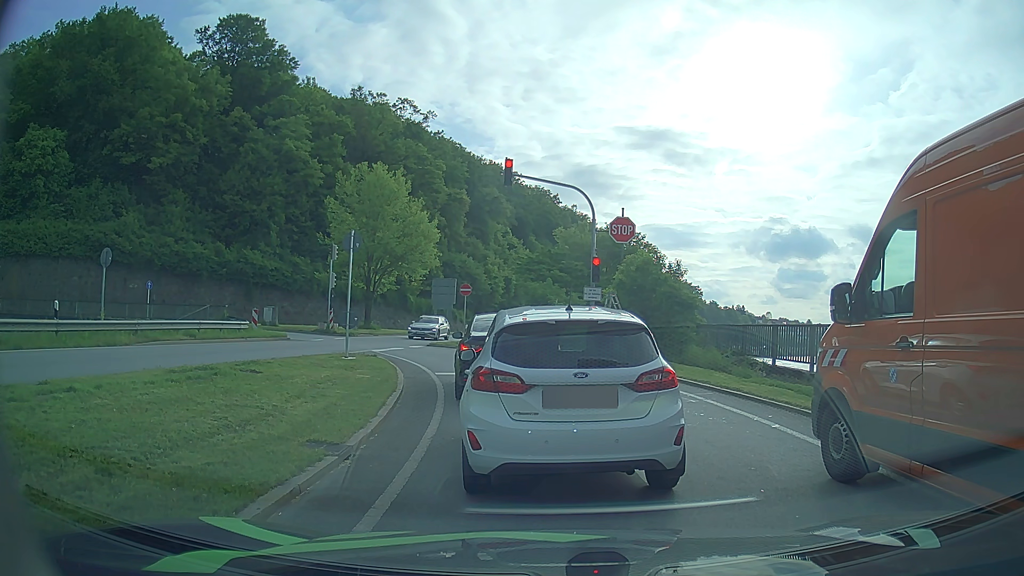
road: primary_link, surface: asphalt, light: Day
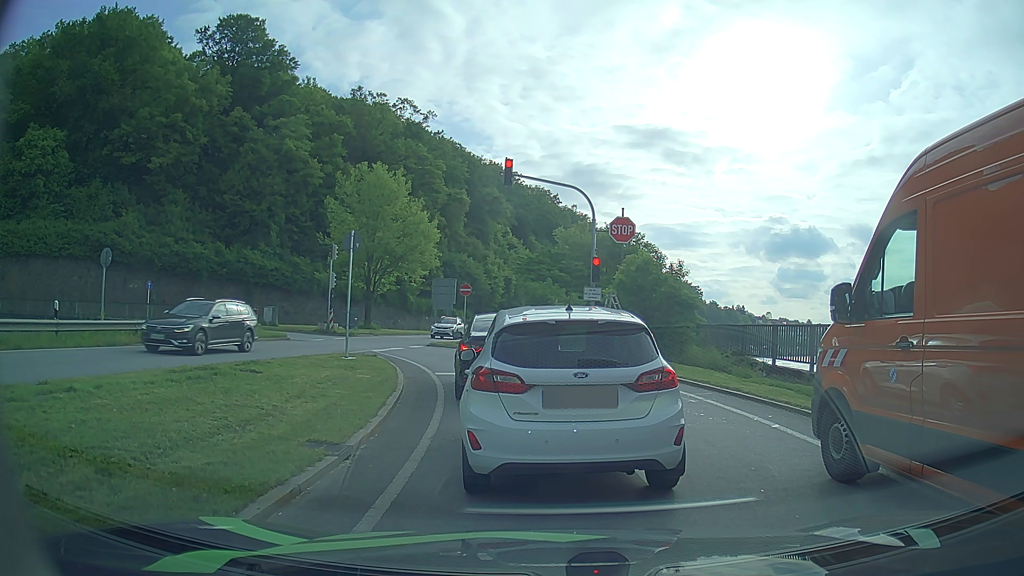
(0.0, 0.0) m; 0°
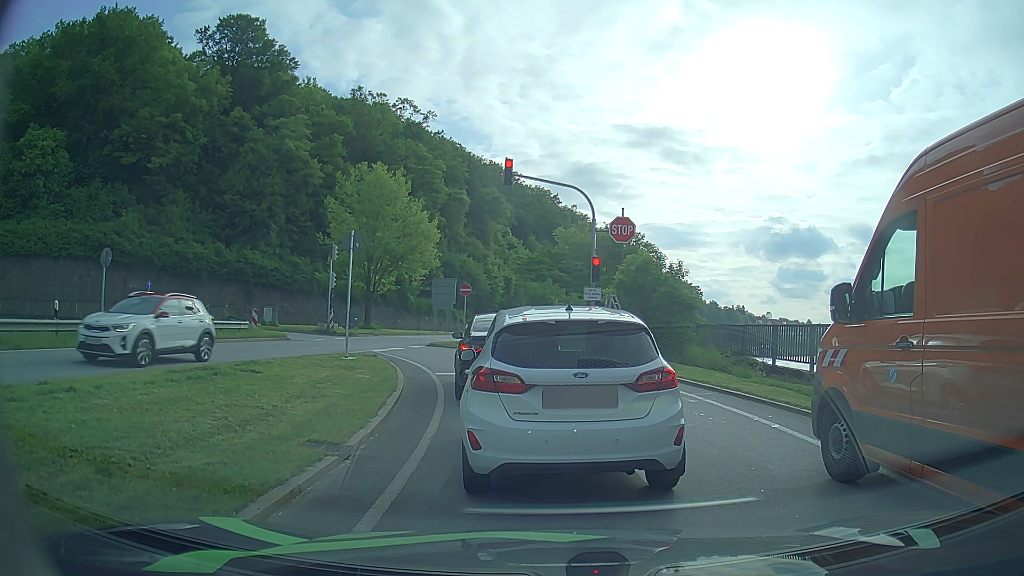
(0.0, 0.0) m; 0°
